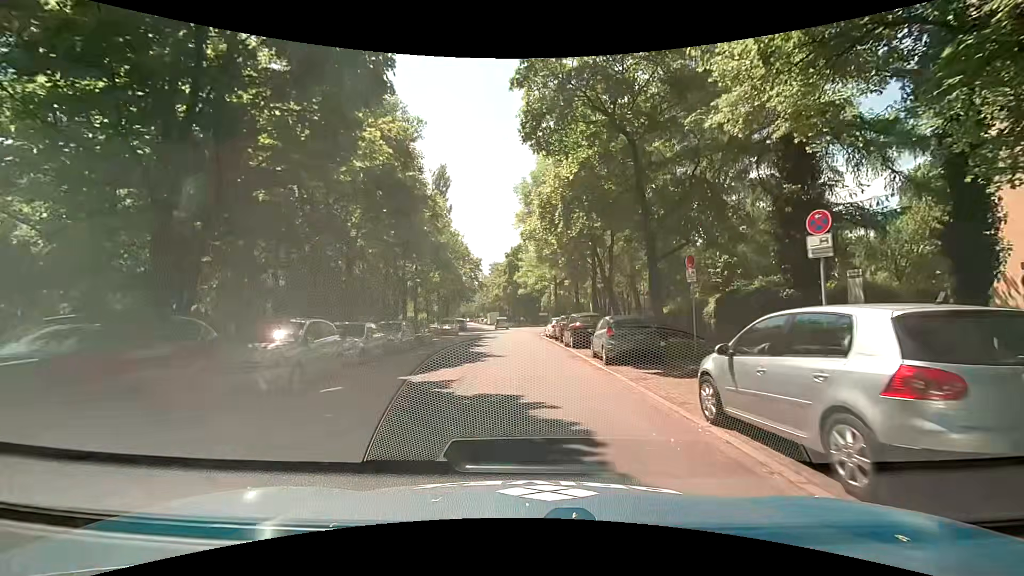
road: residential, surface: asphalt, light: Day
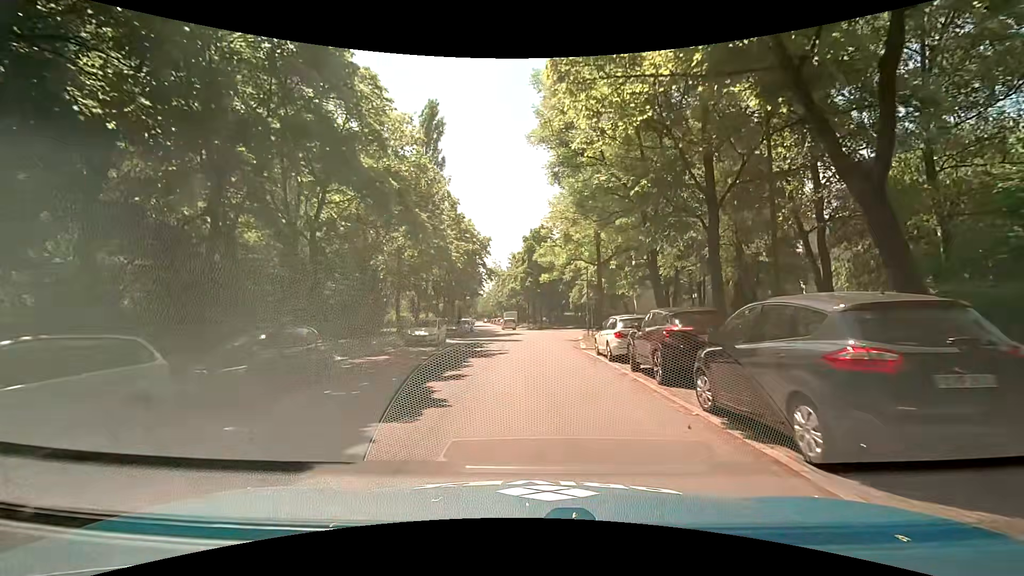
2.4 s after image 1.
(-0.3, +18.1) m; -2°
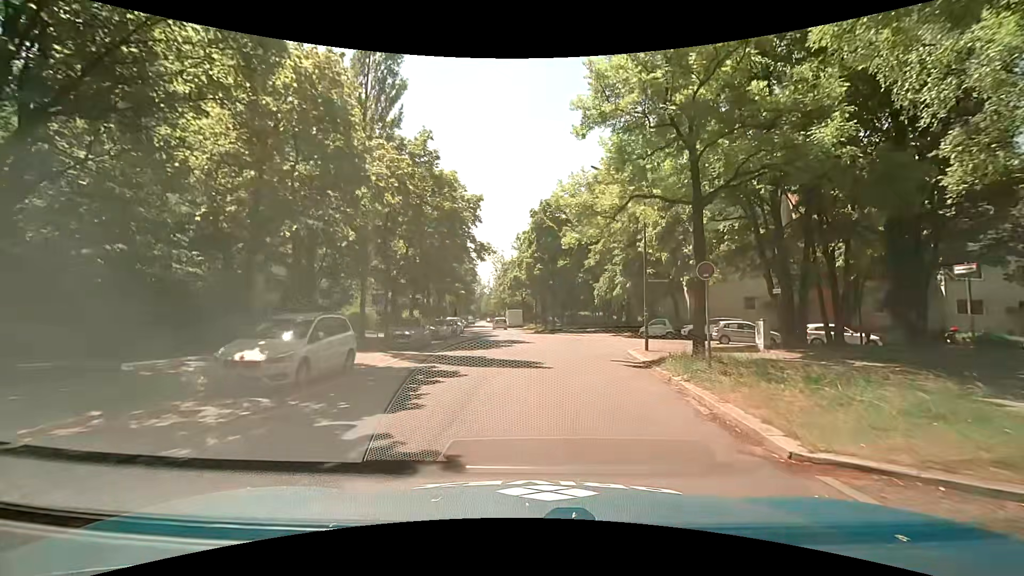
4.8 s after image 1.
(-0.5, +17.4) m; -1°
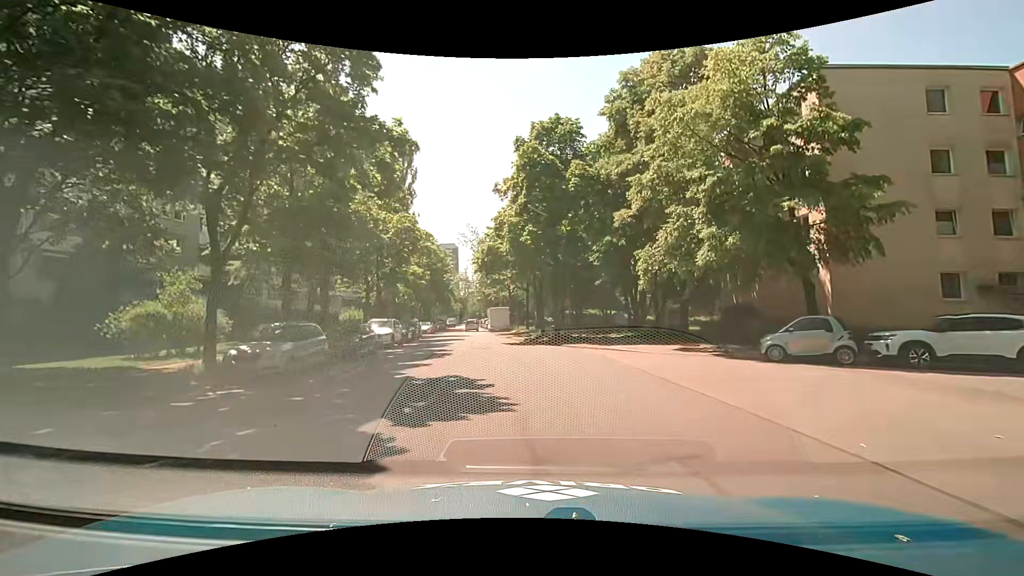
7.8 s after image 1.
(+0.4, +21.6) m; 0°
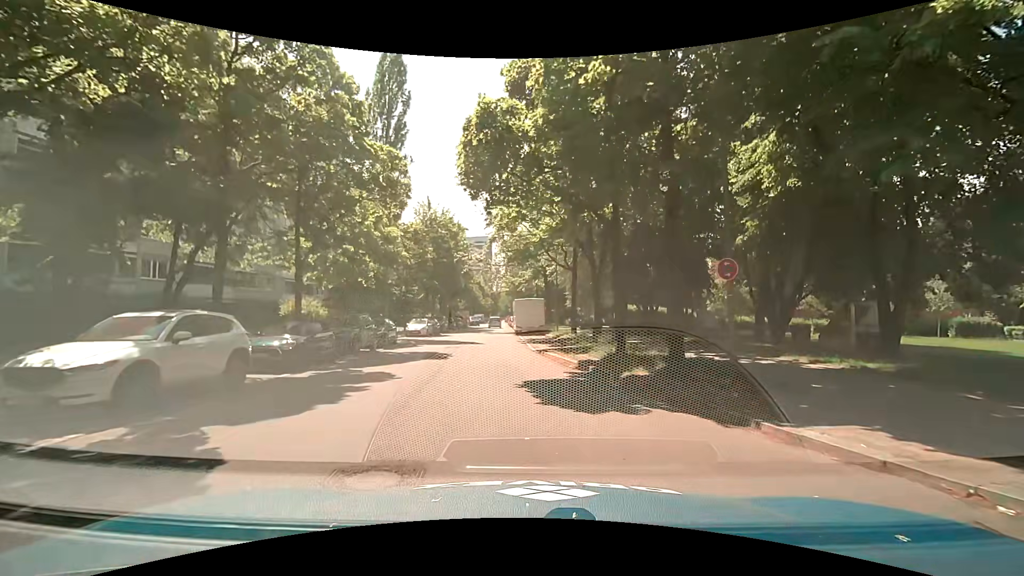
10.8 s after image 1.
(-0.5, +19.6) m; -4°
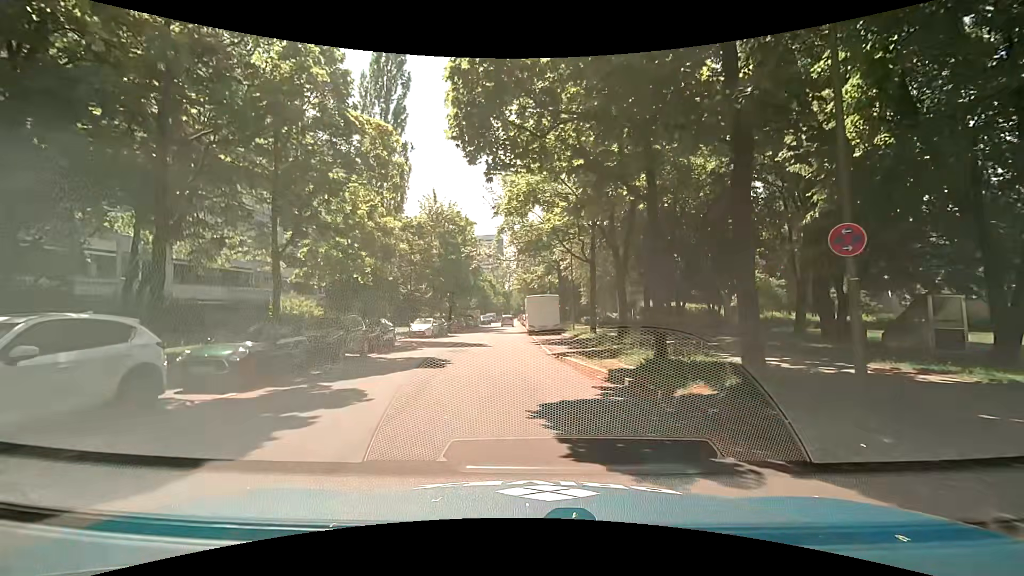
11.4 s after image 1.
(0.0, +3.1) m; -2°
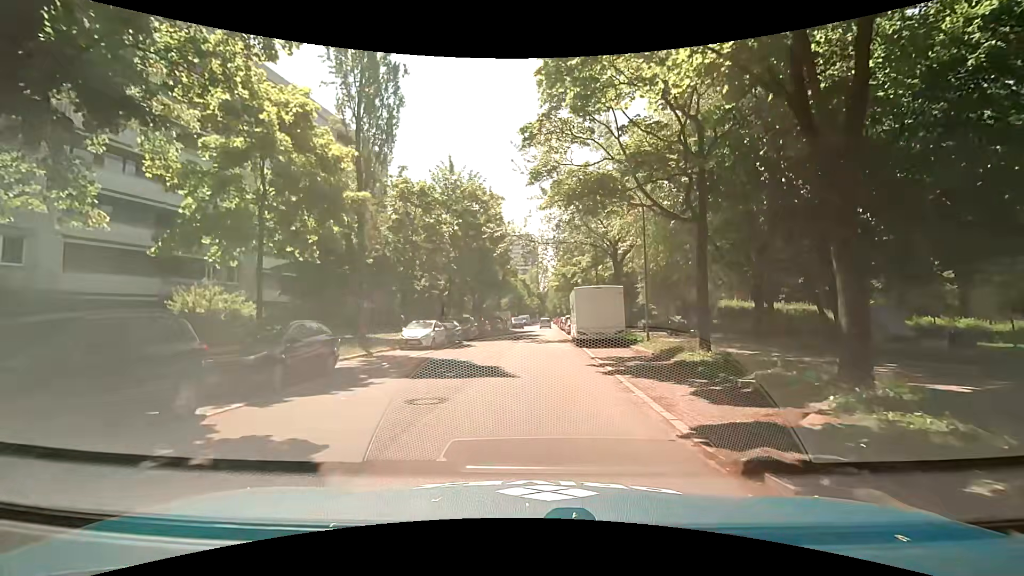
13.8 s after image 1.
(-0.5, +12.4) m; -4°
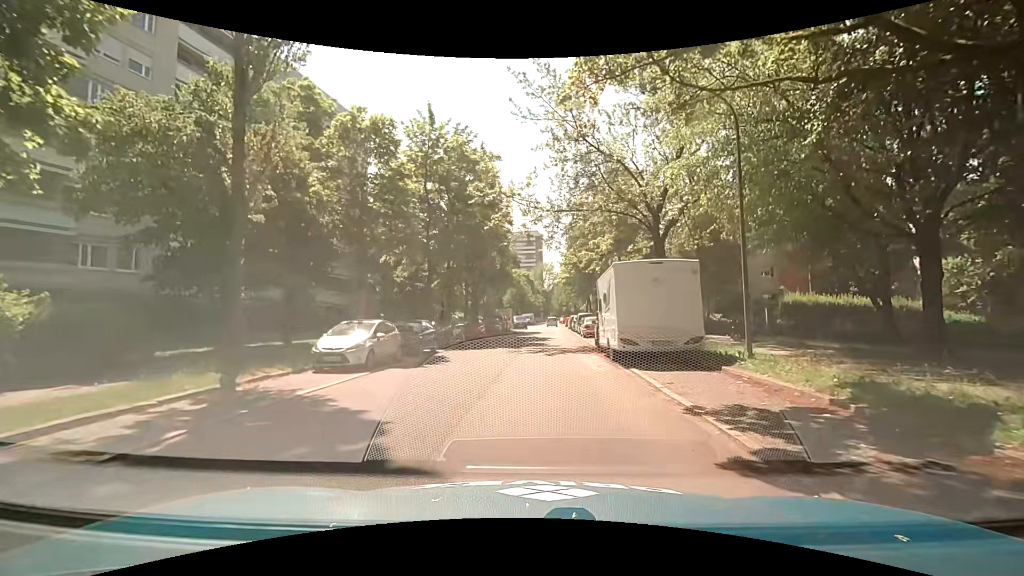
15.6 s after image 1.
(+0.2, +10.4) m; -1°
(0, +10) (+1, +20) (+2, +30) (+3, +40) (+3, +50) (+4, +60) (+5, +70) (+6, +80) (+7, +90) (+7, +100) m
